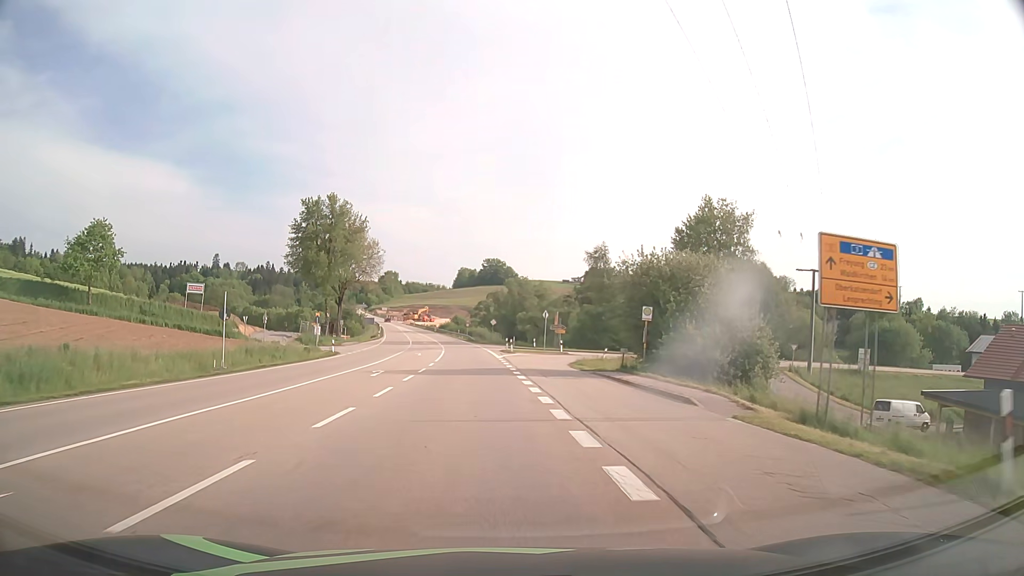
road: primary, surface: asphalt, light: Day
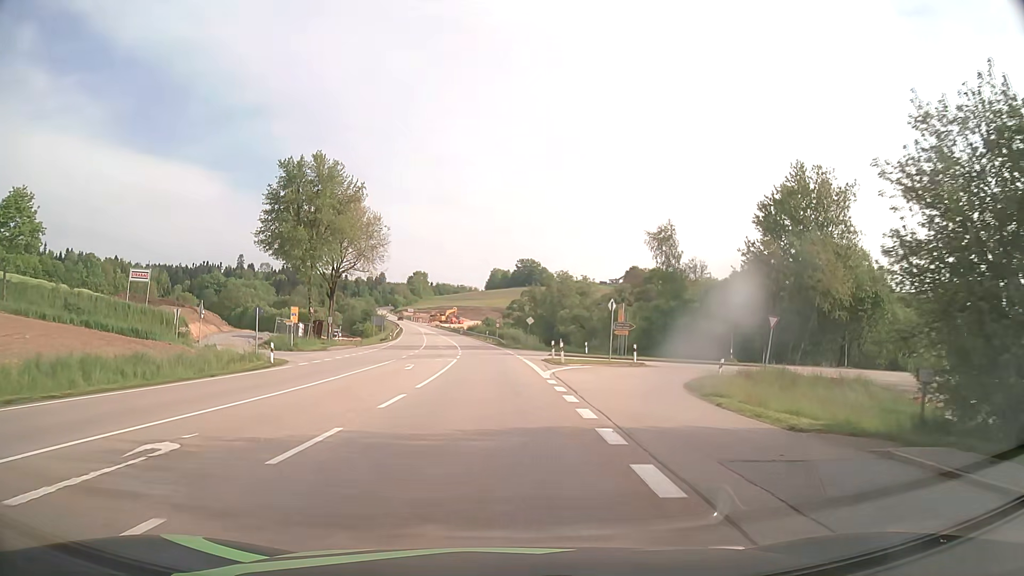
(-0.6, +20.8) m; -3°
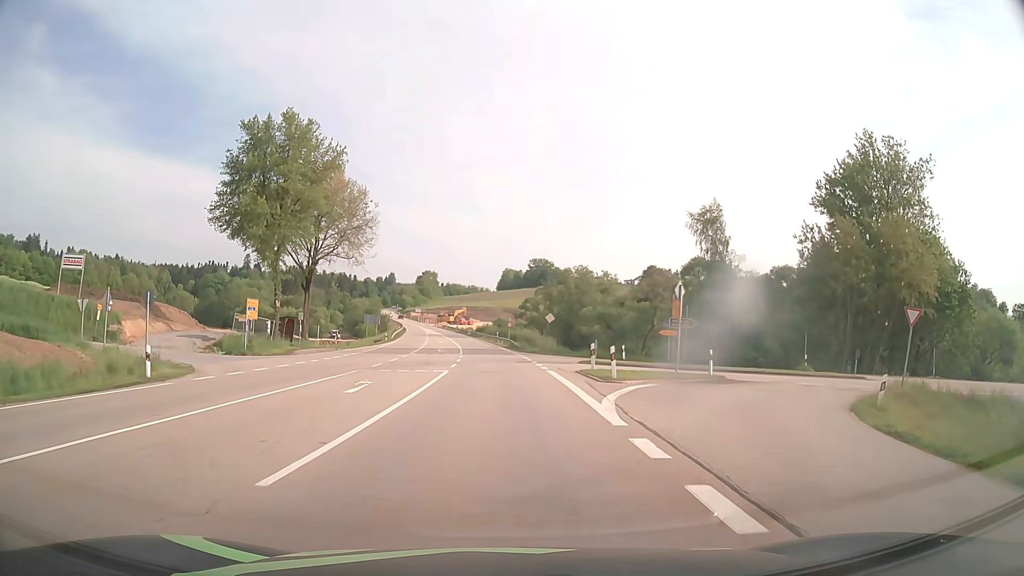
(-0.1, +13.0) m; -1°
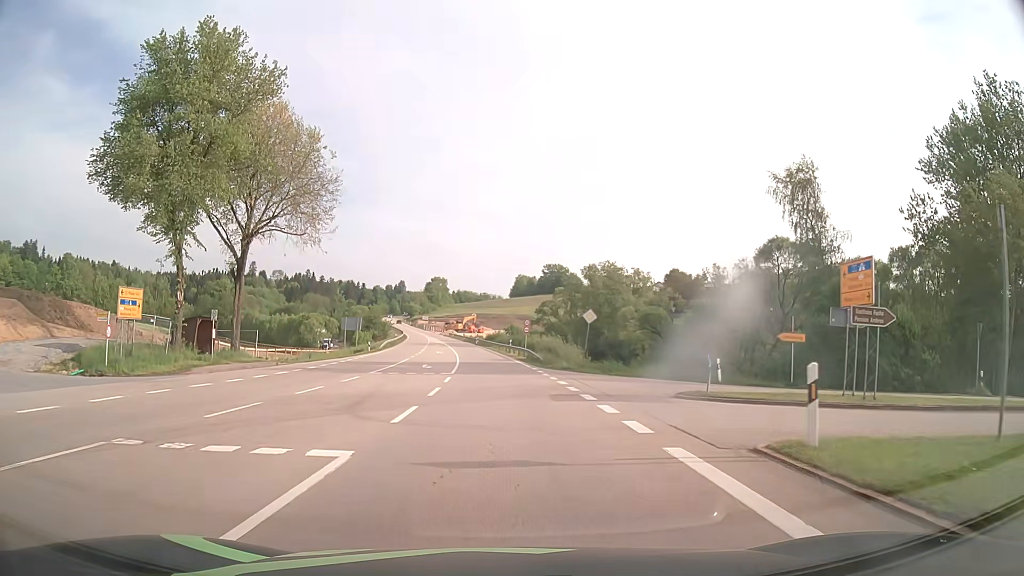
(-0.1, +18.3) m; -1°
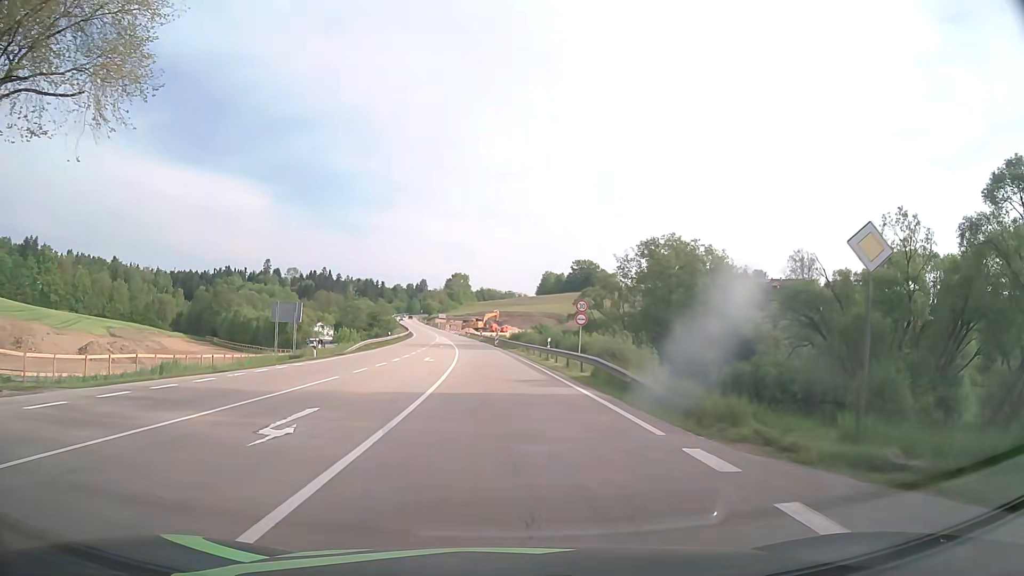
(-0.3, +26.9) m; -2°
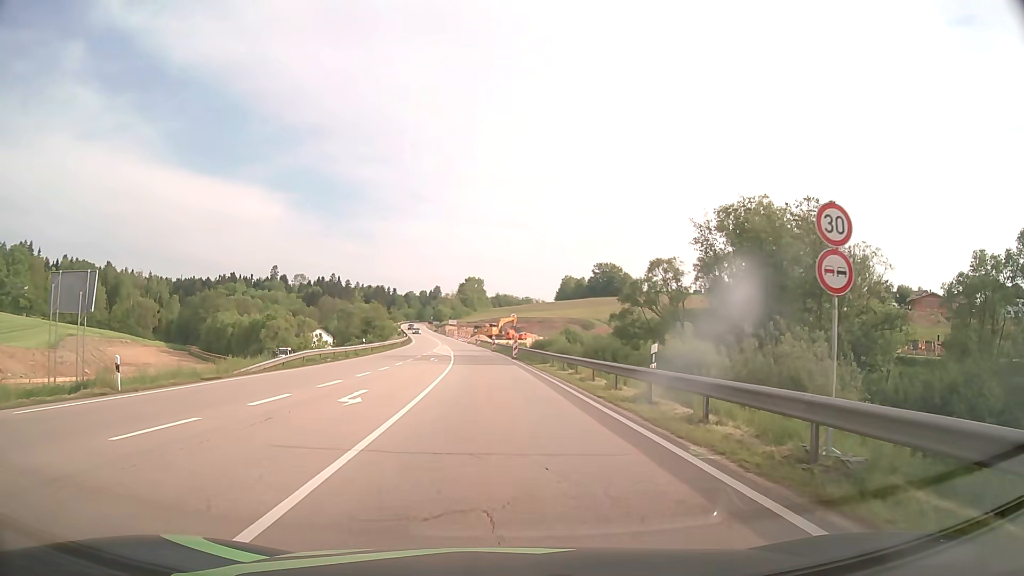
(-0.5, +23.8) m; -2°
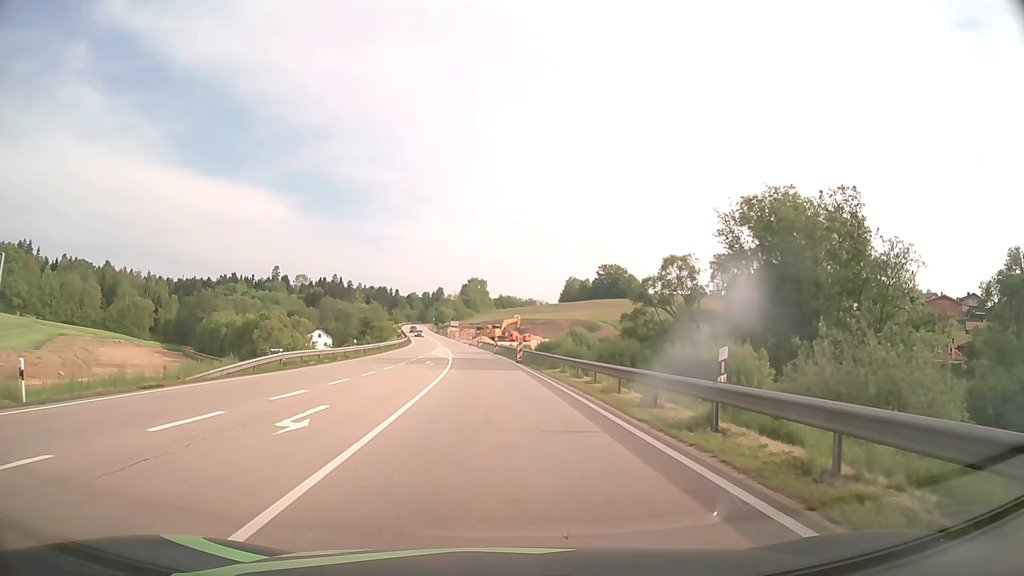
(0.0, +4.7) m; 0°
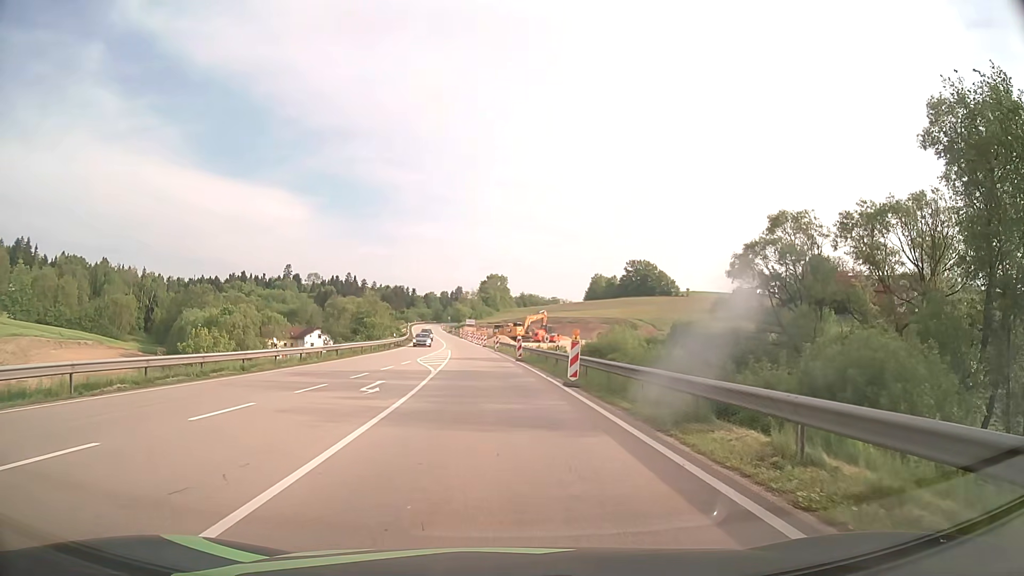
(-0.3, +23.3) m; -2°
